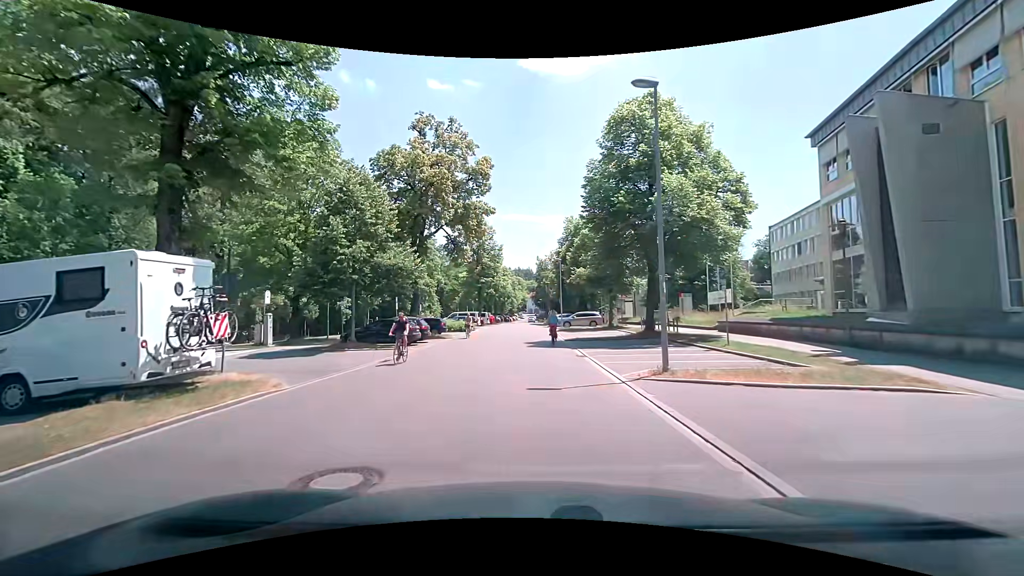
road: residential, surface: asphalt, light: Day
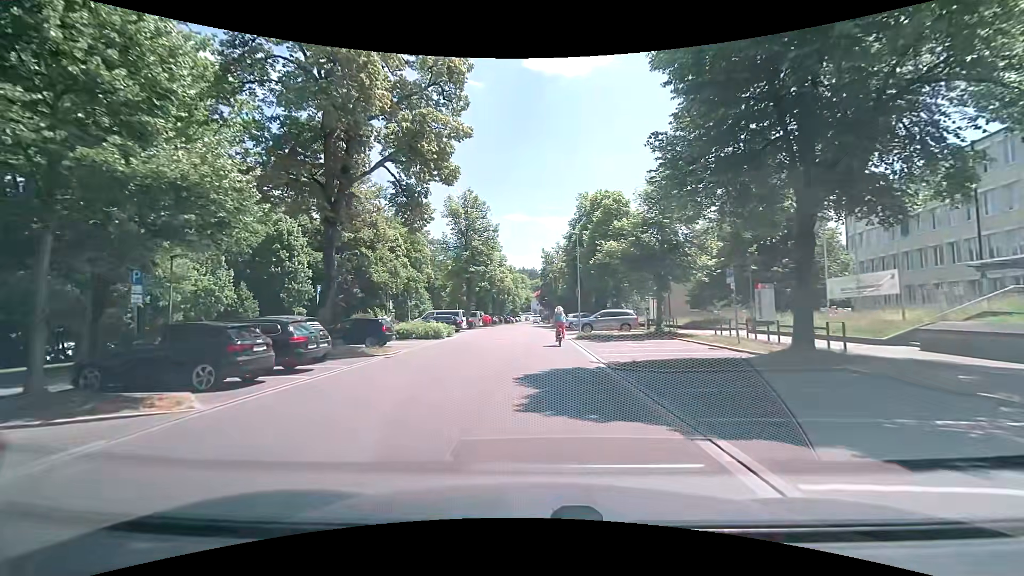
(-0.2, +16.2) m; -2°
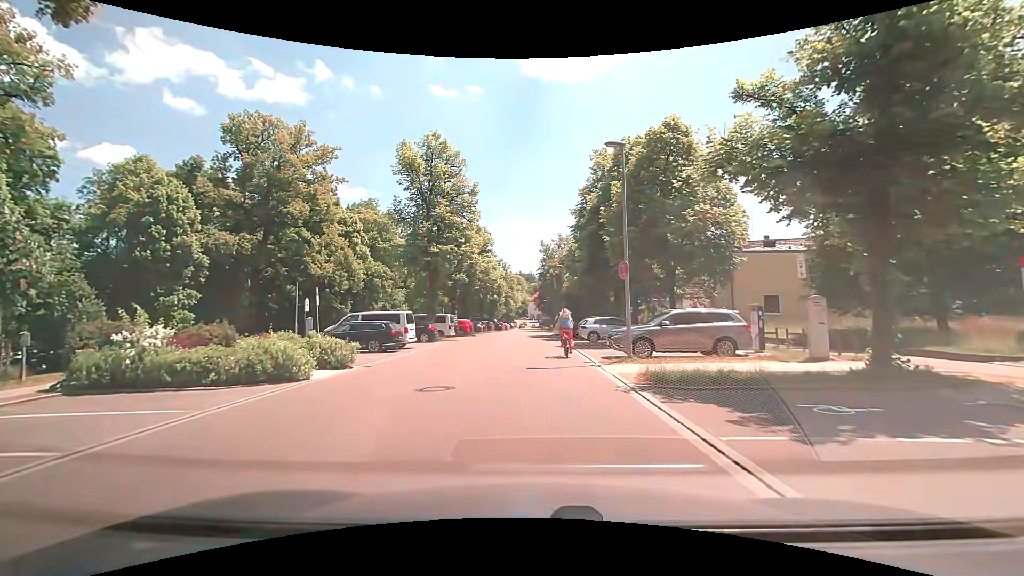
(+0.4, +18.6) m; +1°
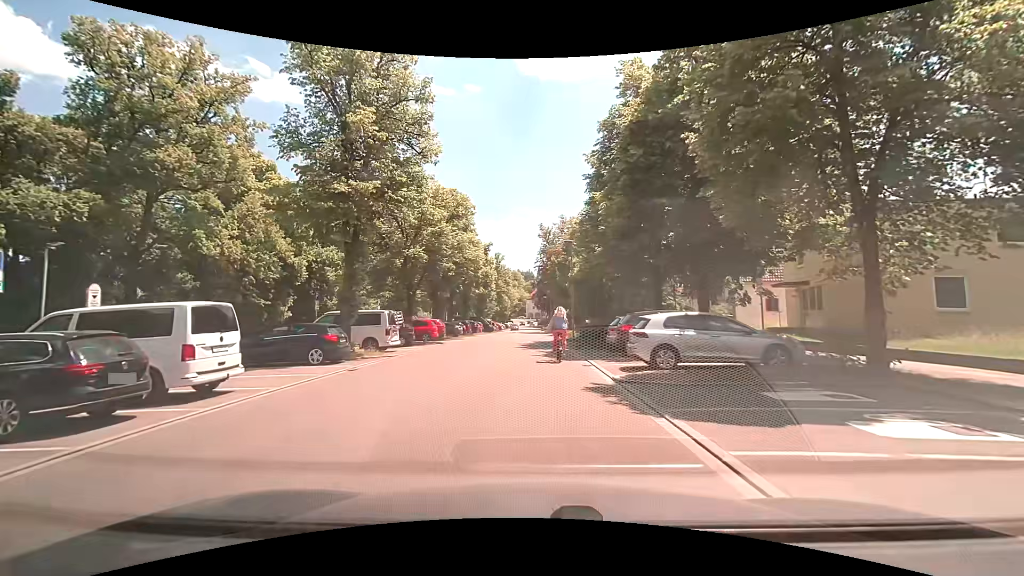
(0.0, +16.0) m; 0°
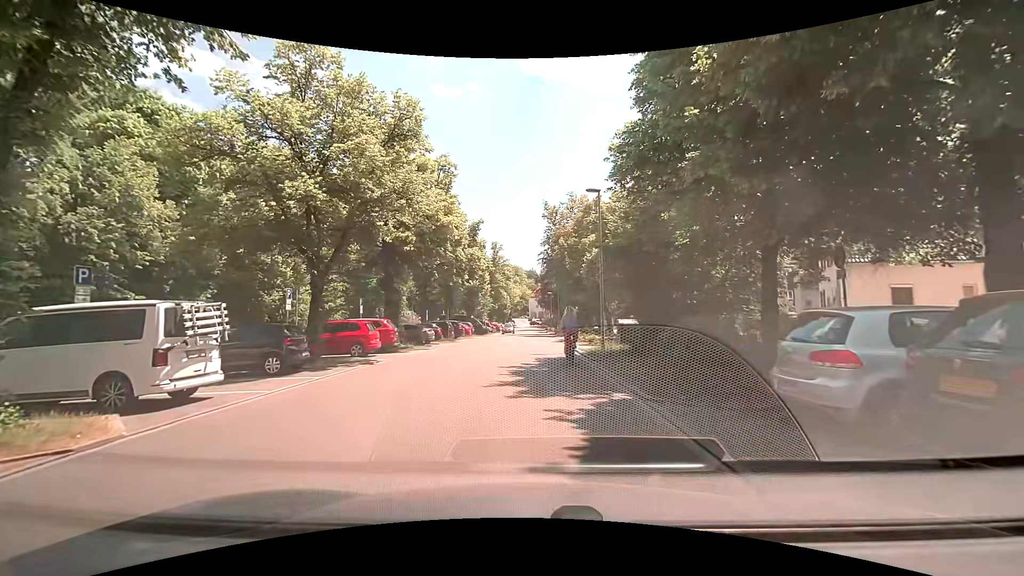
(-0.1, +14.3) m; -1°
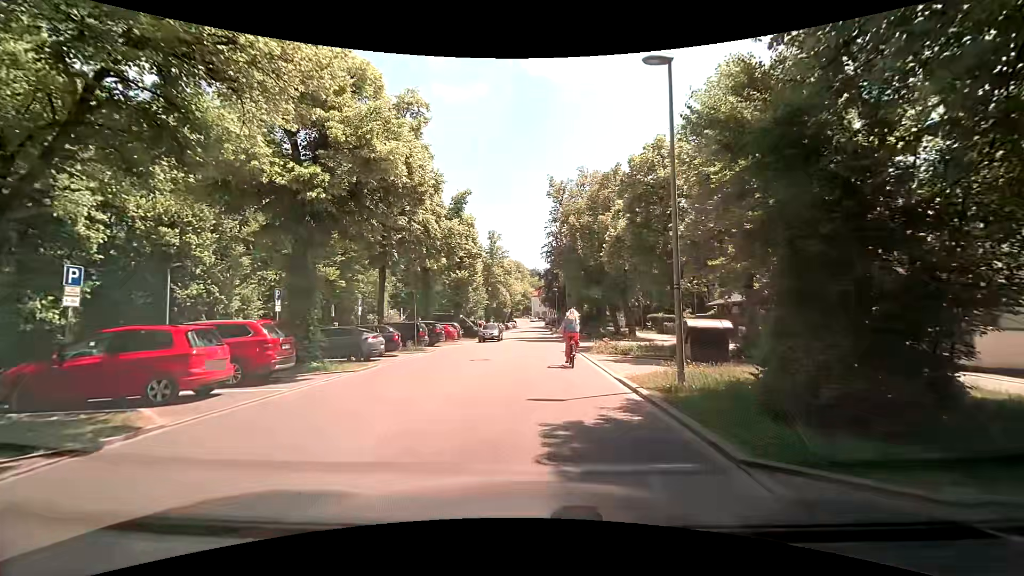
(0.0, +11.3) m; -2°
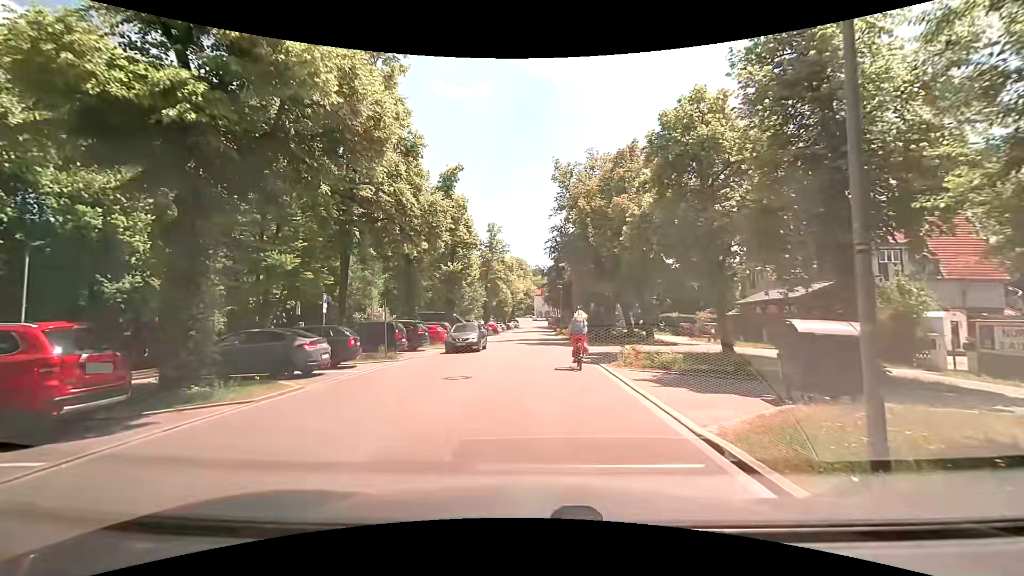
(+0.1, +5.9) m; +1°
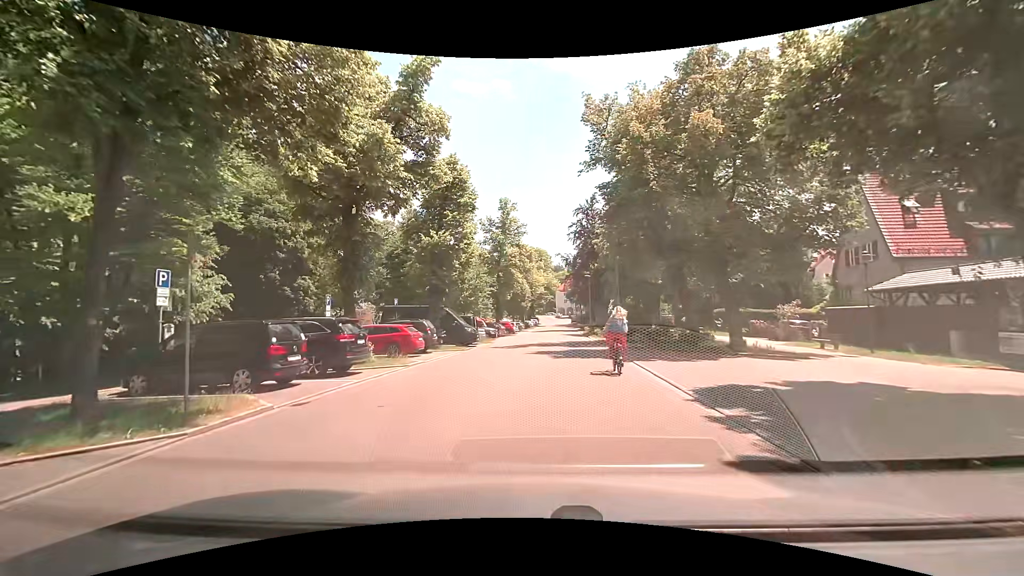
(-0.2, +13.3) m; -2°
(0, +10) (-1, +20) (-1, +30) (0, +40) (+1, +50) (+1, +60) (+2, +70) (+3, +80) (+3, +90) (+4, +100) m
